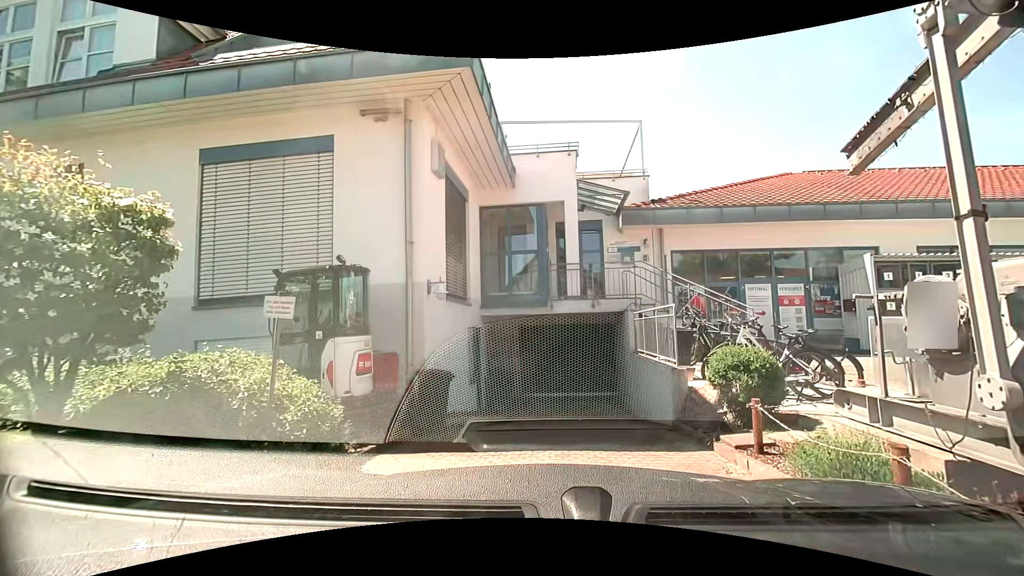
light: Day
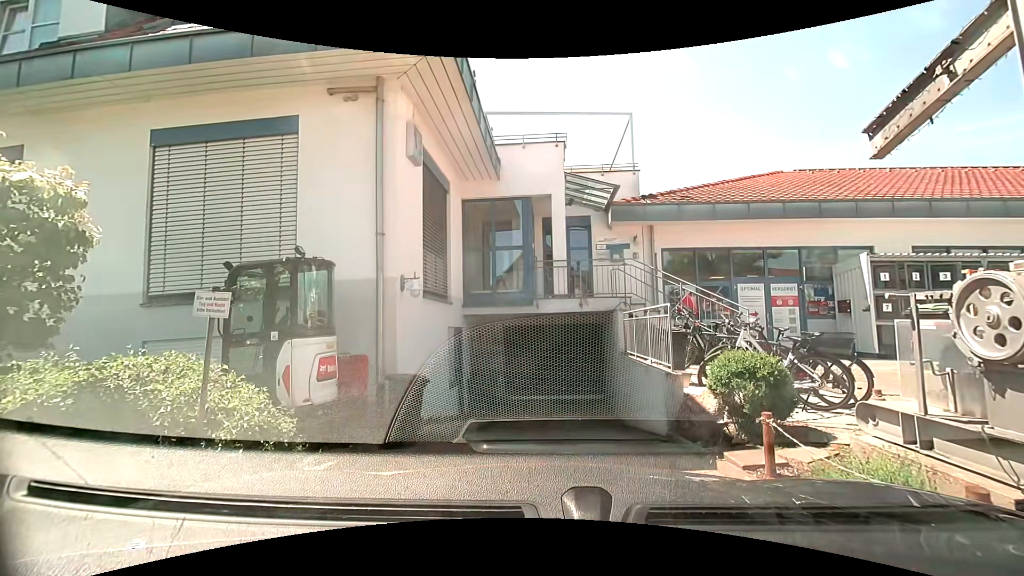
(0.0, +0.6) m; 0°
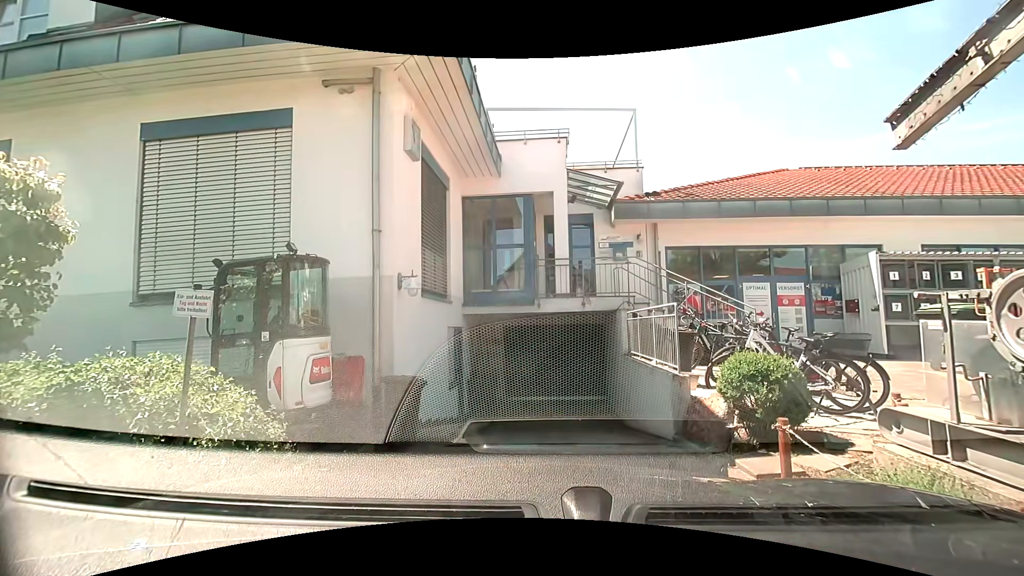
(0.0, +0.2) m; 0°
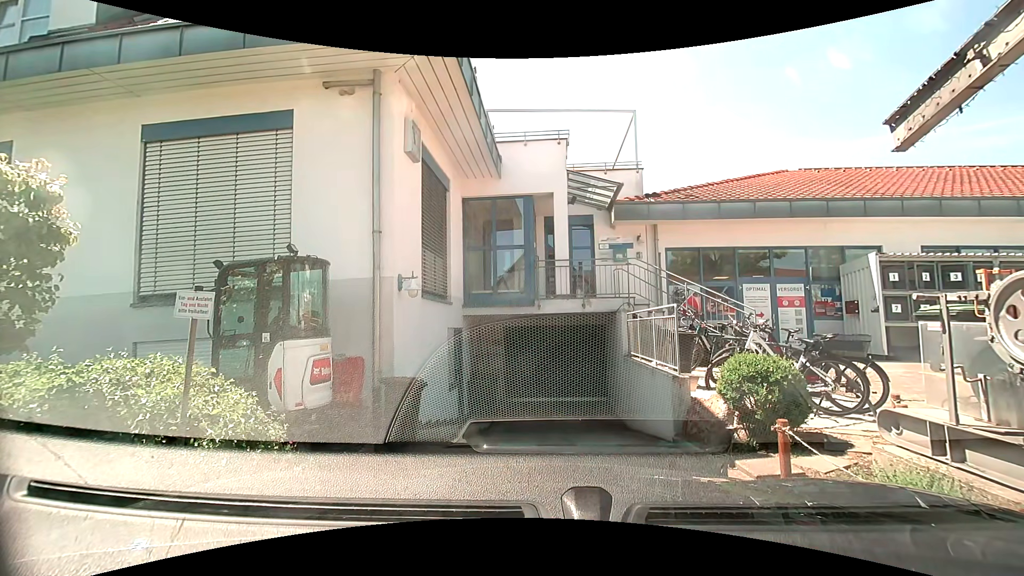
(0.0, +0.1) m; 0°
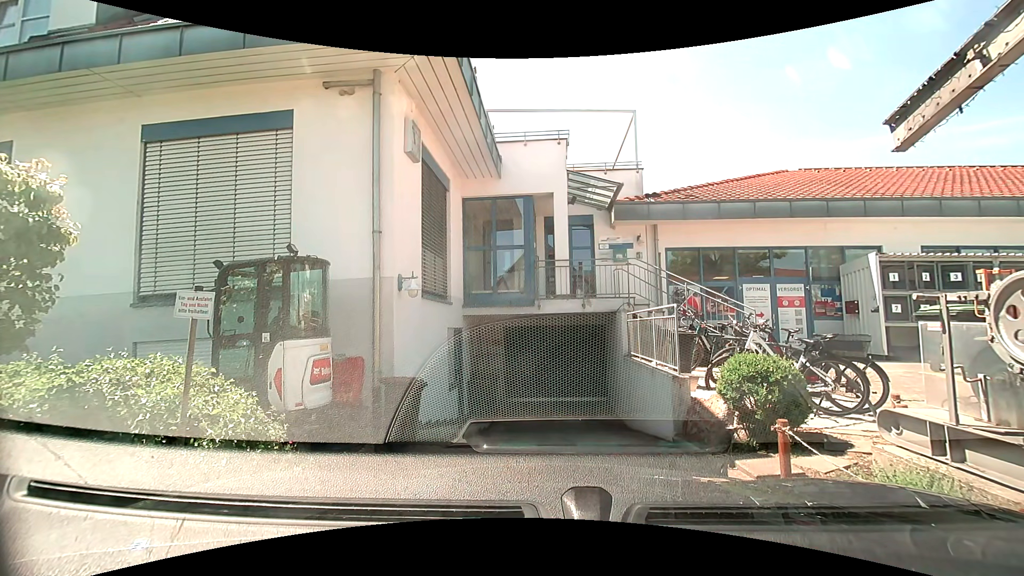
(0.0, 0.0) m; 0°
